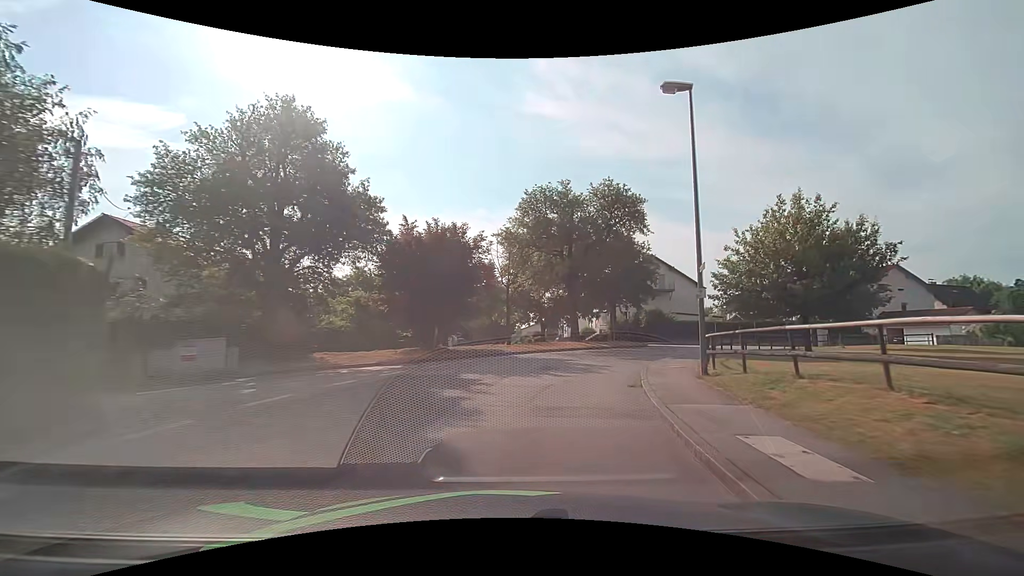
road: unclassified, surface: asphalt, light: Day
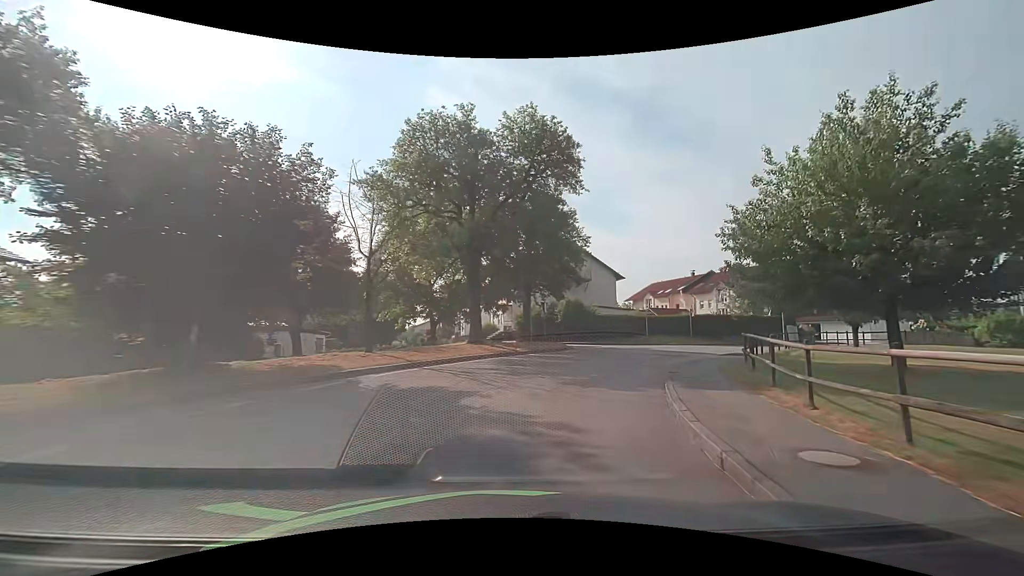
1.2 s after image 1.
(+1.1, +12.0) m; +12°
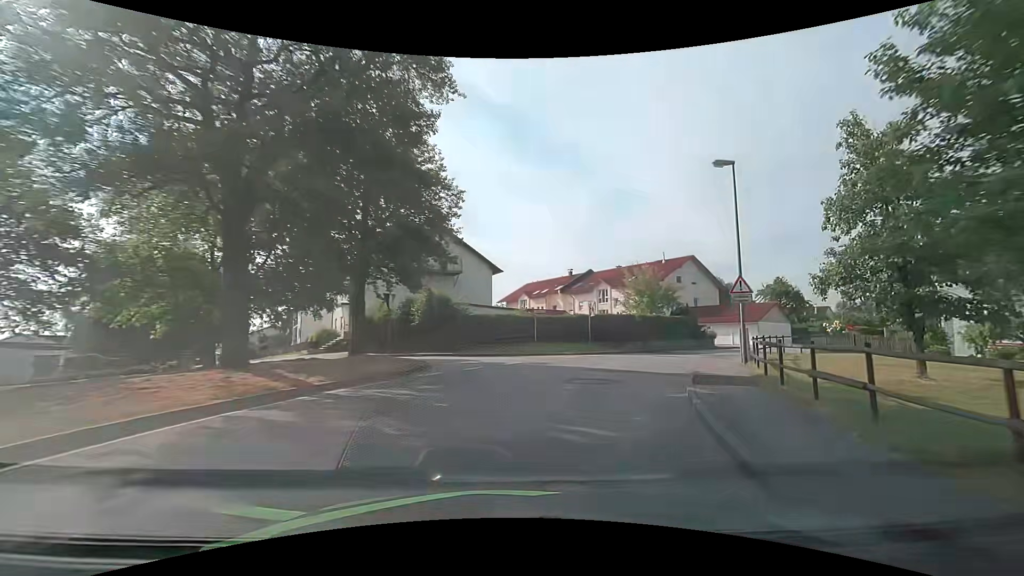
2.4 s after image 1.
(+1.3, +11.7) m; +14°
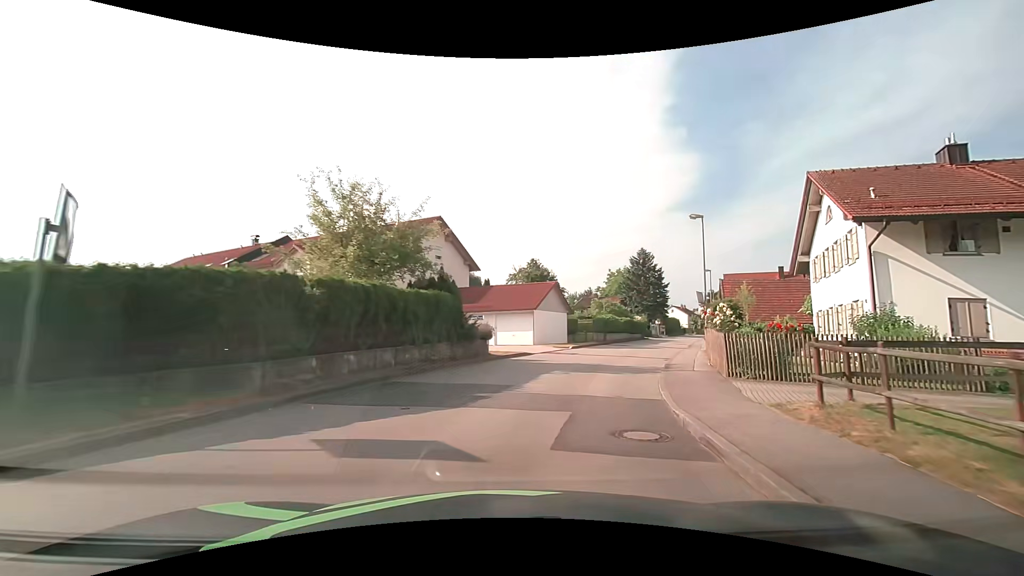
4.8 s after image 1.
(+6.4, +22.8) m; +30°
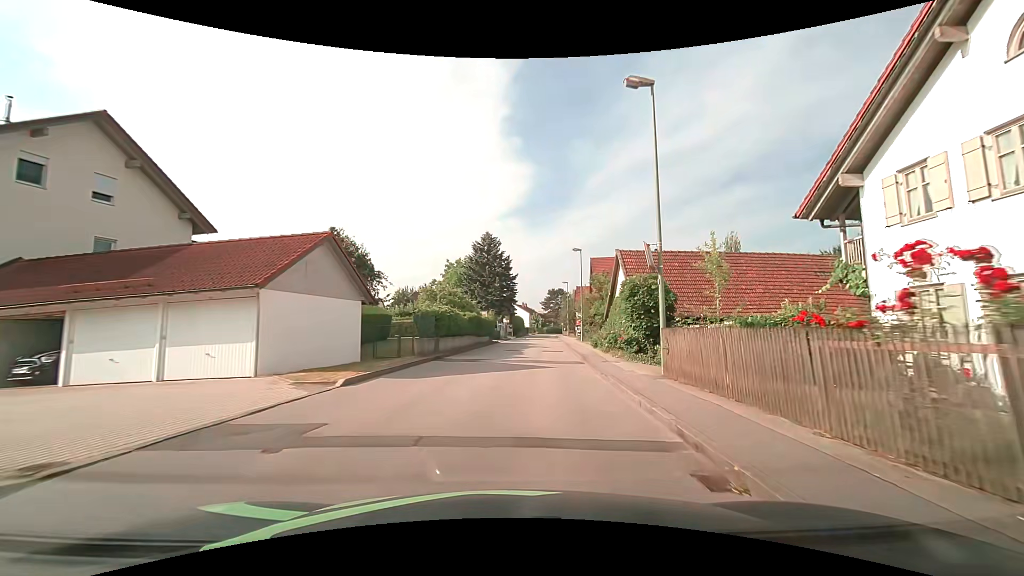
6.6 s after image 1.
(+3.4, +18.6) m; +19°
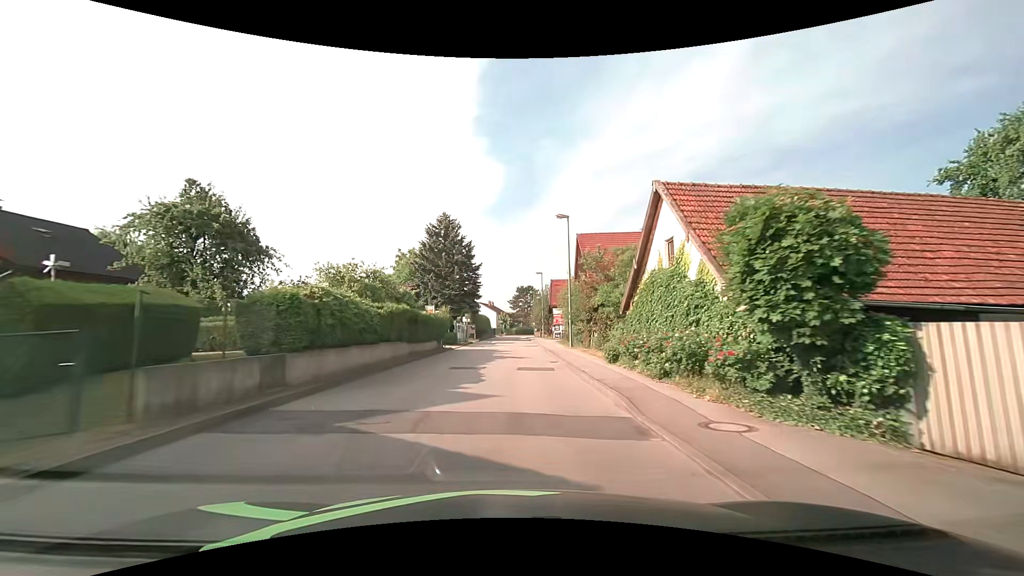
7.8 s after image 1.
(+0.5, +13.4) m; +3°
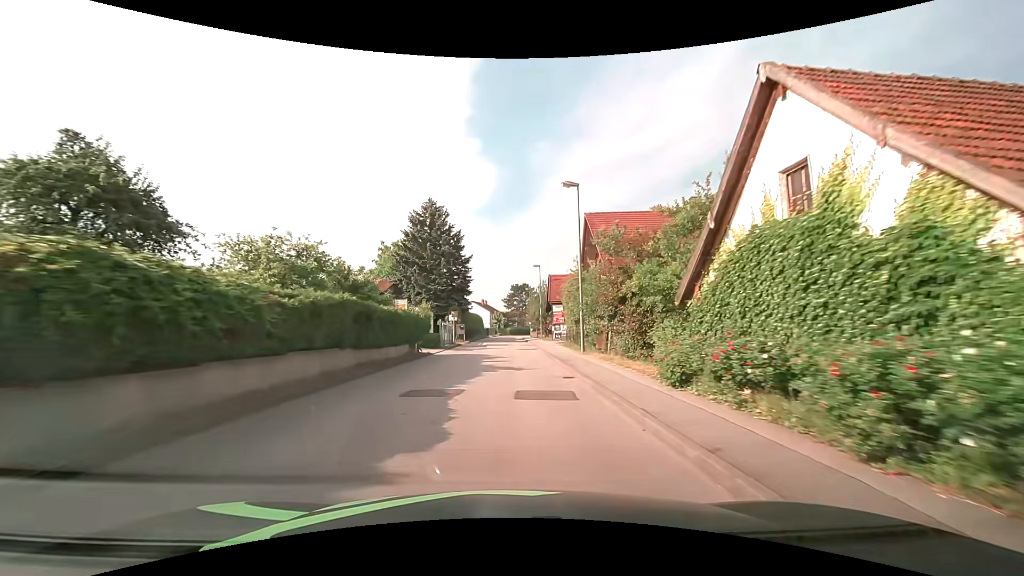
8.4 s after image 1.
(+0.1, +6.9) m; +2°
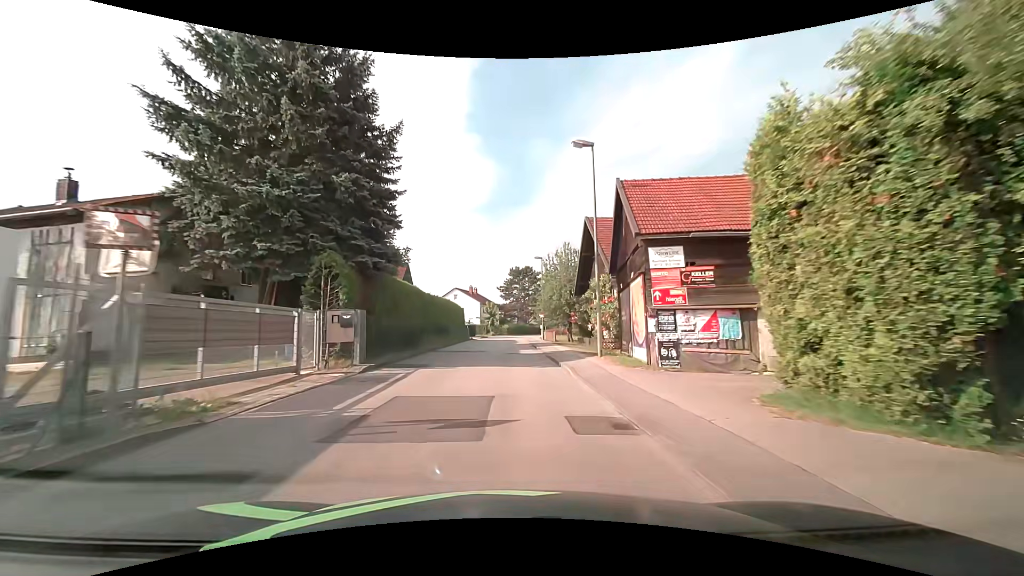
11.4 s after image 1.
(0.0, +36.0) m; 0°
(0, +10) (0, +20) (0, +30) (0, +40) (0, +50) (0, +60) (+1, +70) (+2, +80) (+4, +90) (+7, +99) m
